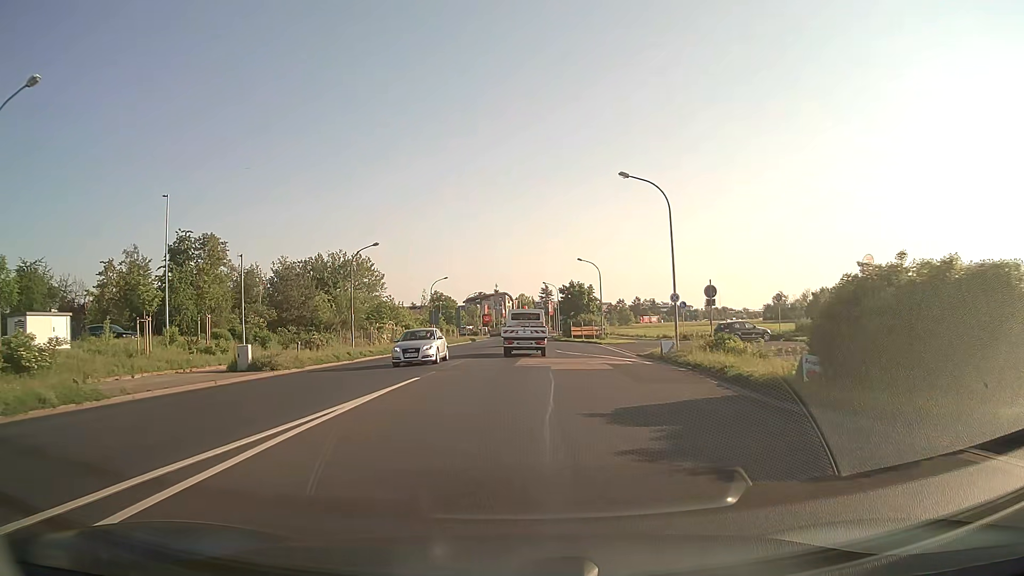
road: tertiary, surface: asphalt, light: Day
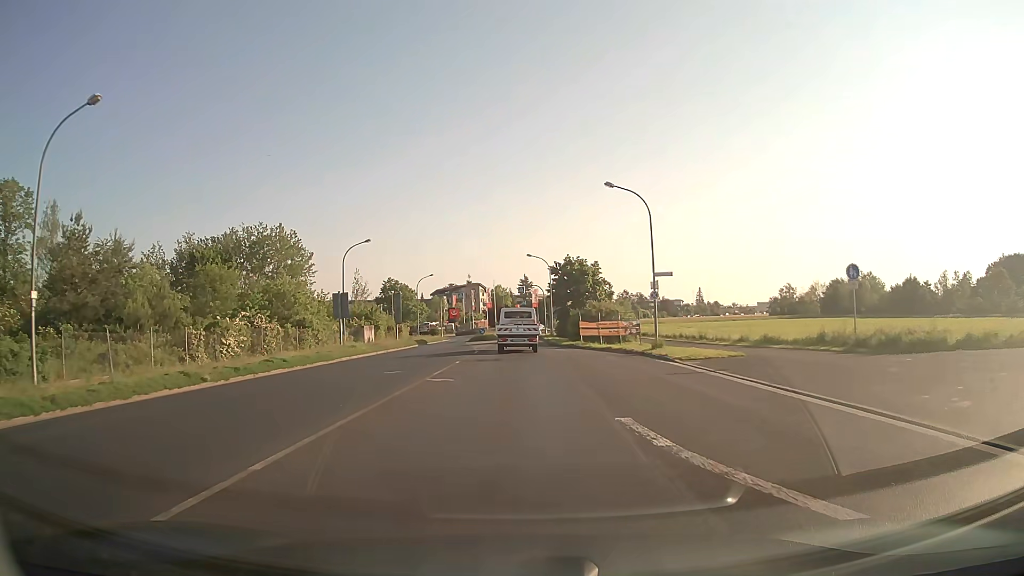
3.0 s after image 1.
(+0.4, +32.6) m; +2°
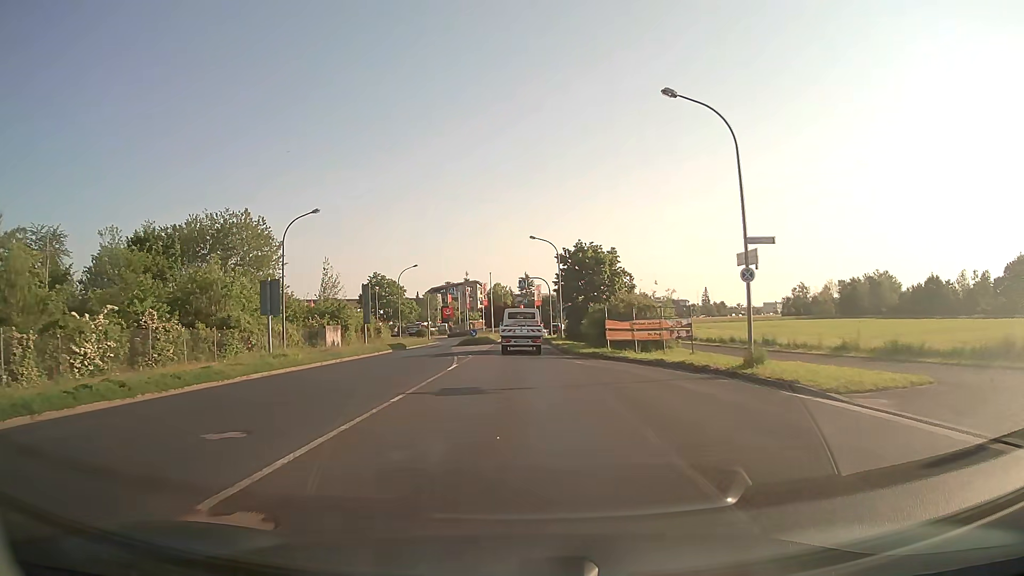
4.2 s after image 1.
(0.0, +12.9) m; 0°
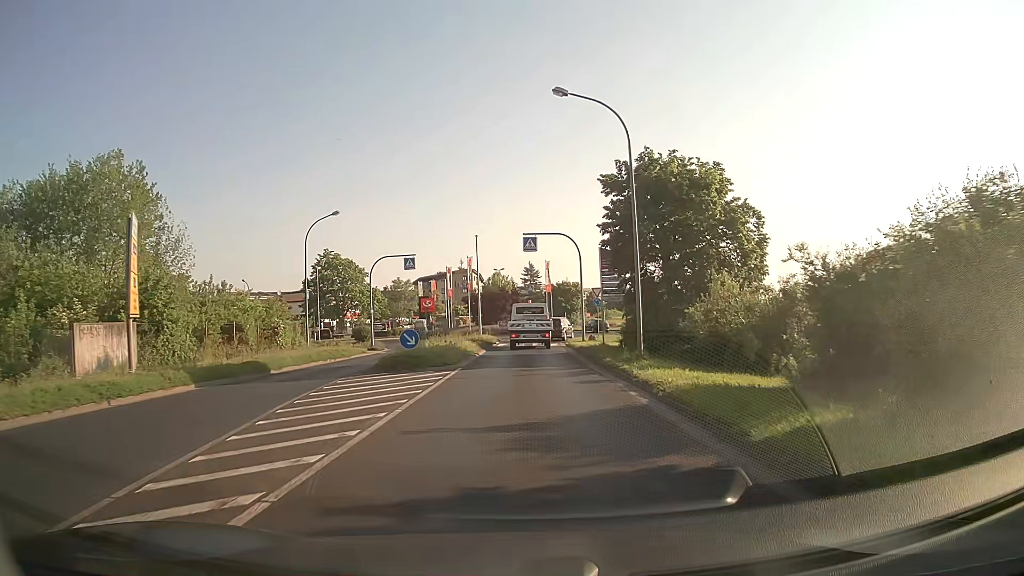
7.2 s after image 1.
(0.0, +30.9) m; 0°
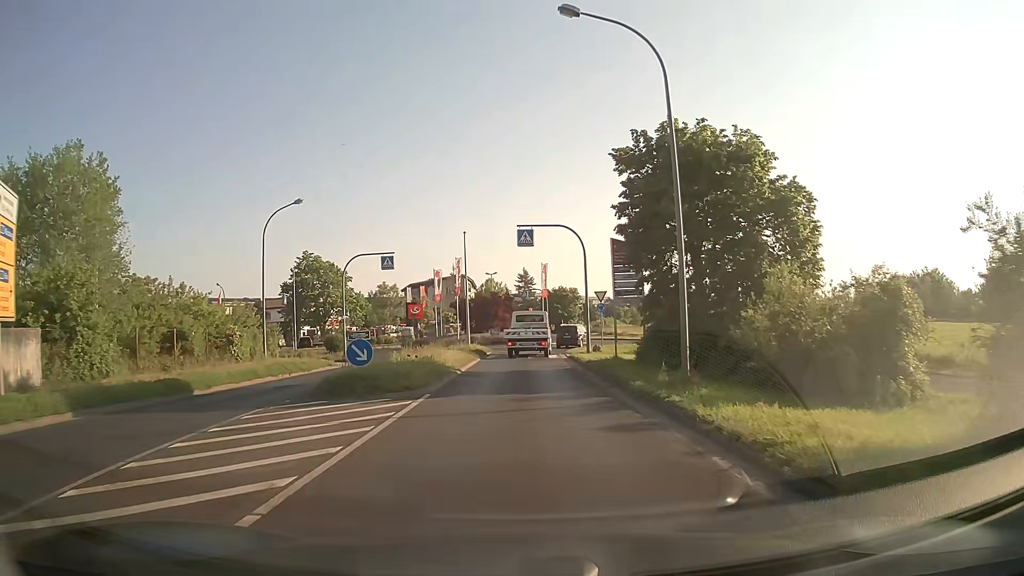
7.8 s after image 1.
(0.0, +5.7) m; 0°
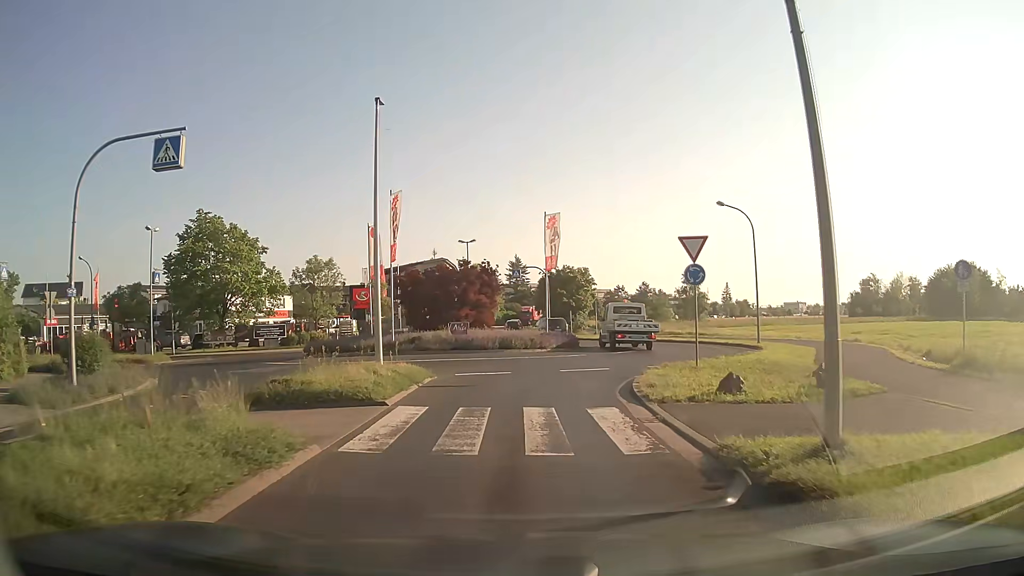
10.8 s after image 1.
(+0.4, +25.0) m; +1°
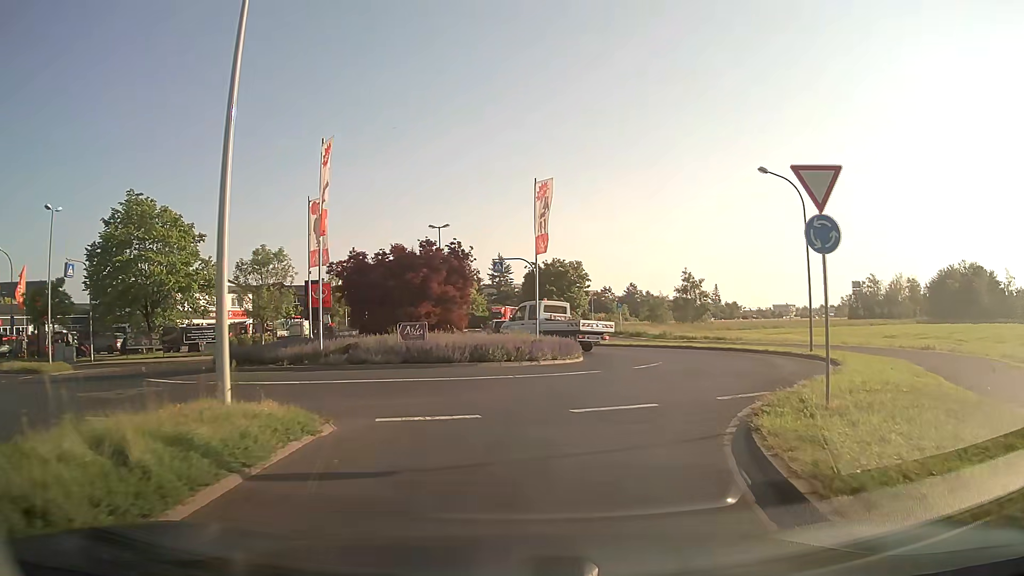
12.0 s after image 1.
(+0.1, +9.0) m; +1°
(+1, +10) (+5, +19) (+6, +29) (+4, +39) (0, +48) (-2, +58) (-2, +68) (-2, +78) (-2, +88) (-2, +98) m
